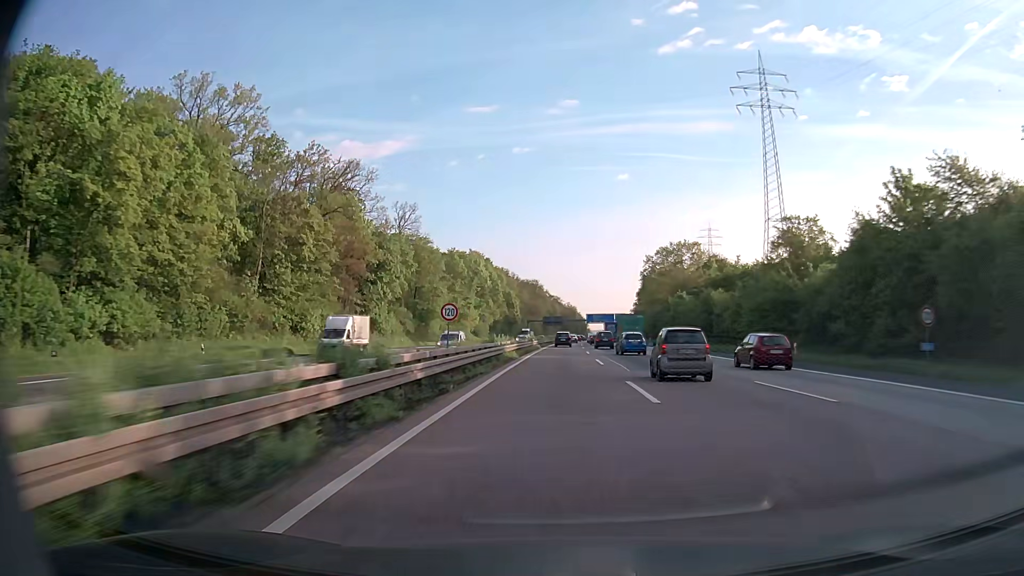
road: motorway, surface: asphalt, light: Day
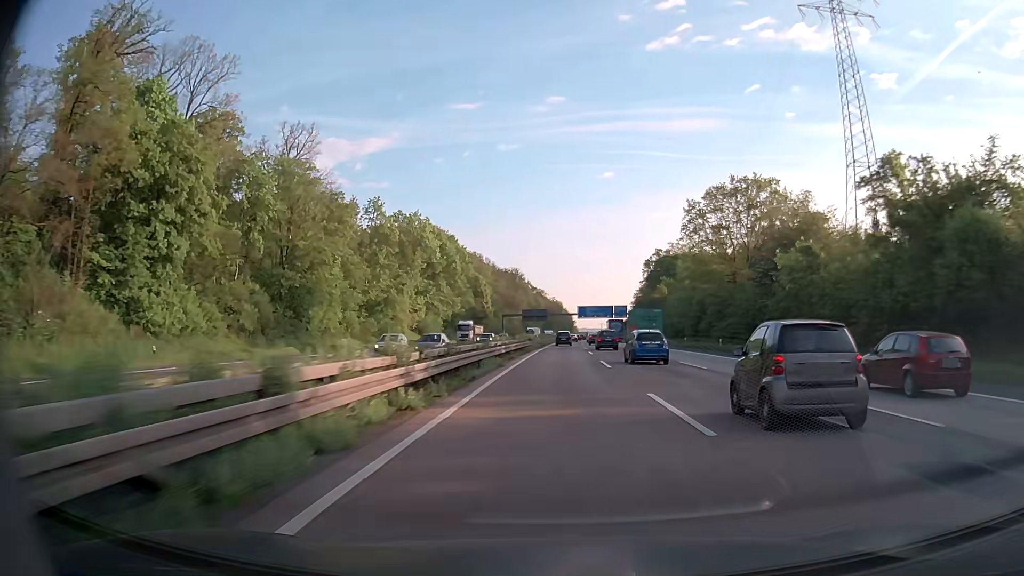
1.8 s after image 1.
(+0.6, +56.9) m; +1°
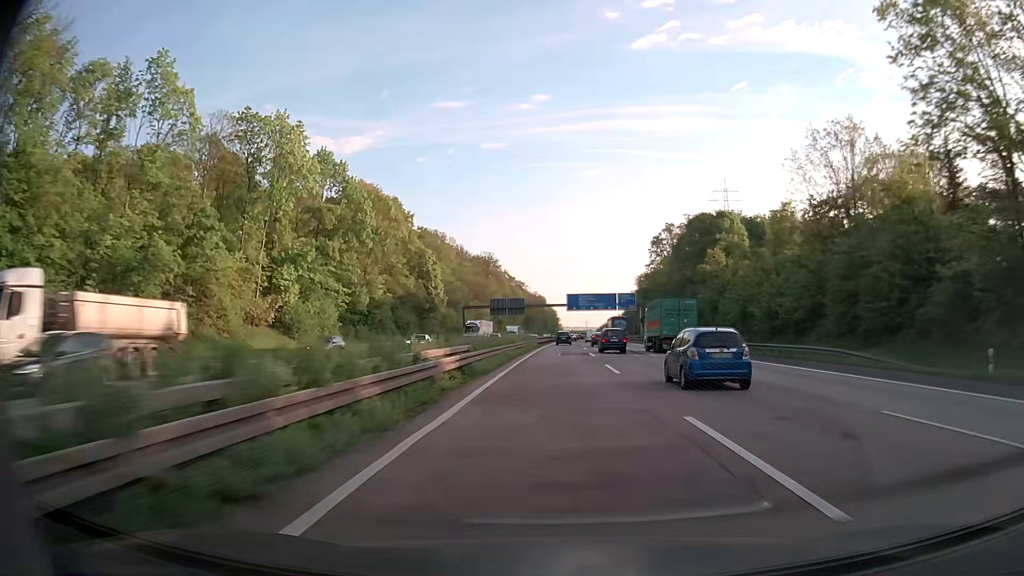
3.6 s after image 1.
(+0.7, +56.9) m; +1°
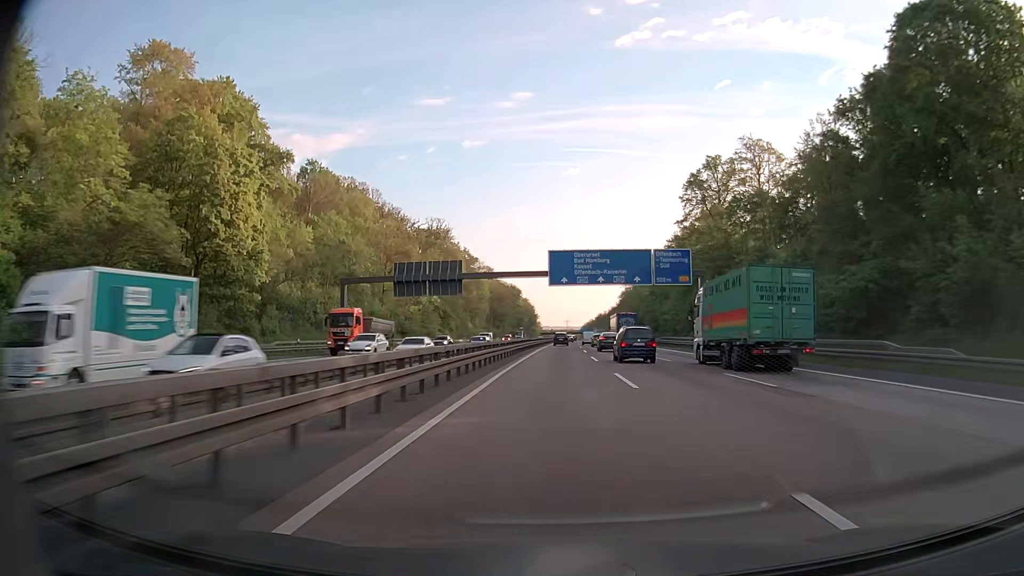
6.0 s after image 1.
(+1.2, +76.0) m; +2°
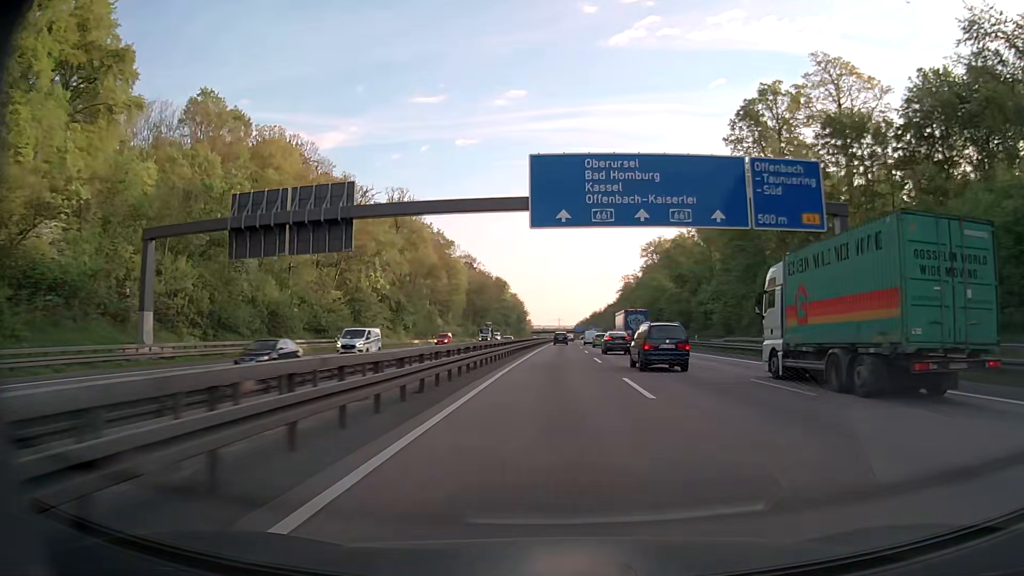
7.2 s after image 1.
(+0.2, +38.1) m; +1°
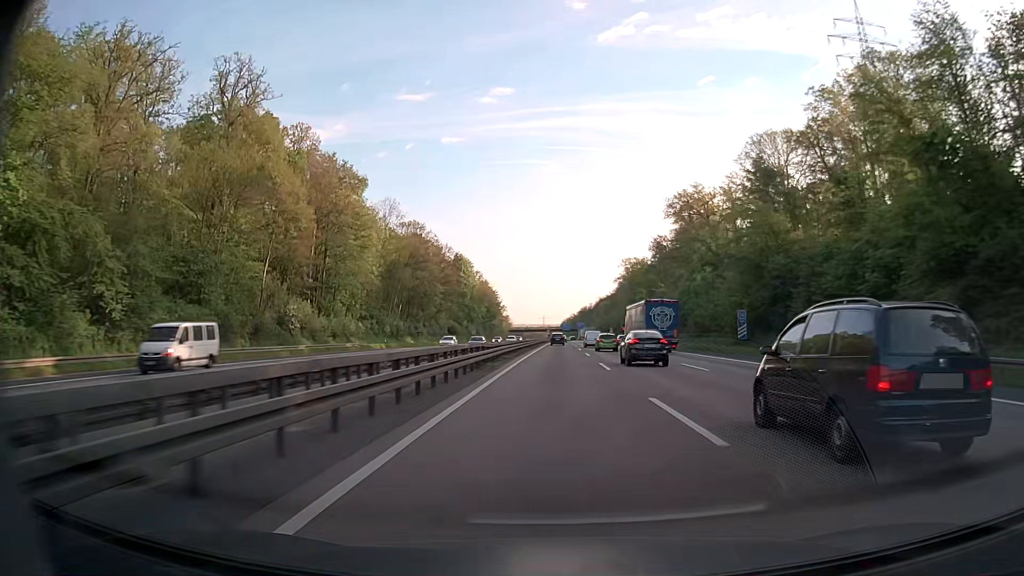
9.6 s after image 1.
(+1.1, +76.4) m; +2°
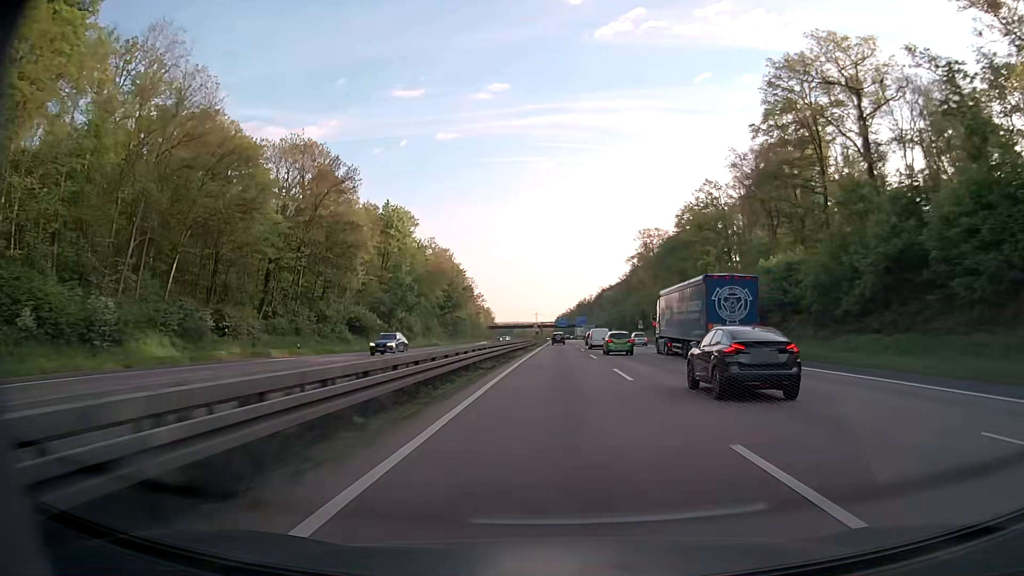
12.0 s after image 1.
(+0.1, +76.8) m; 0°
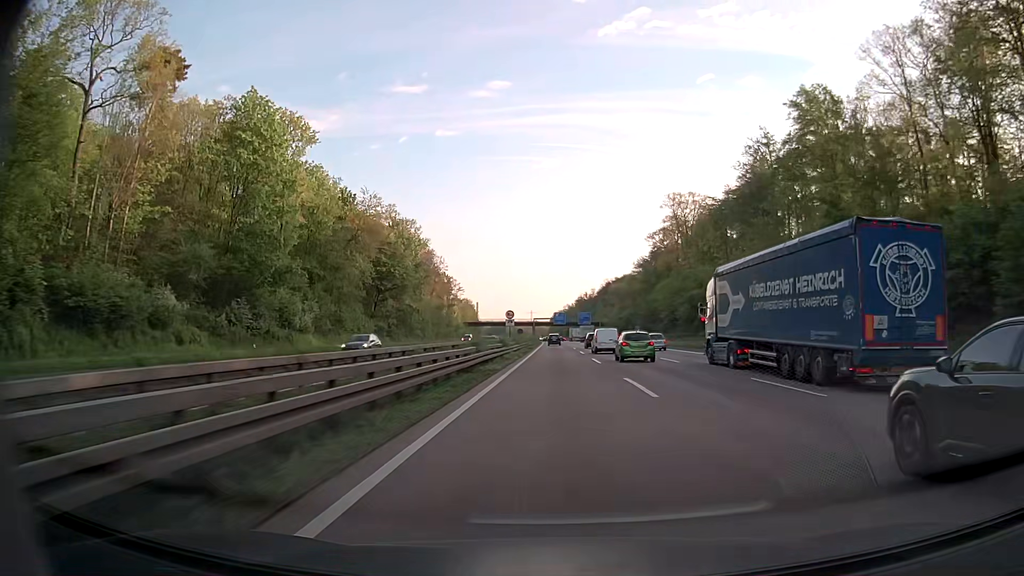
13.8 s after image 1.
(+0.2, +57.8) m; 0°
(0, +10) (0, +20) (0, +30) (0, +40) (0, +50) (0, +60) (0, +70) (0, +80) (0, +90) (0, +100) m
